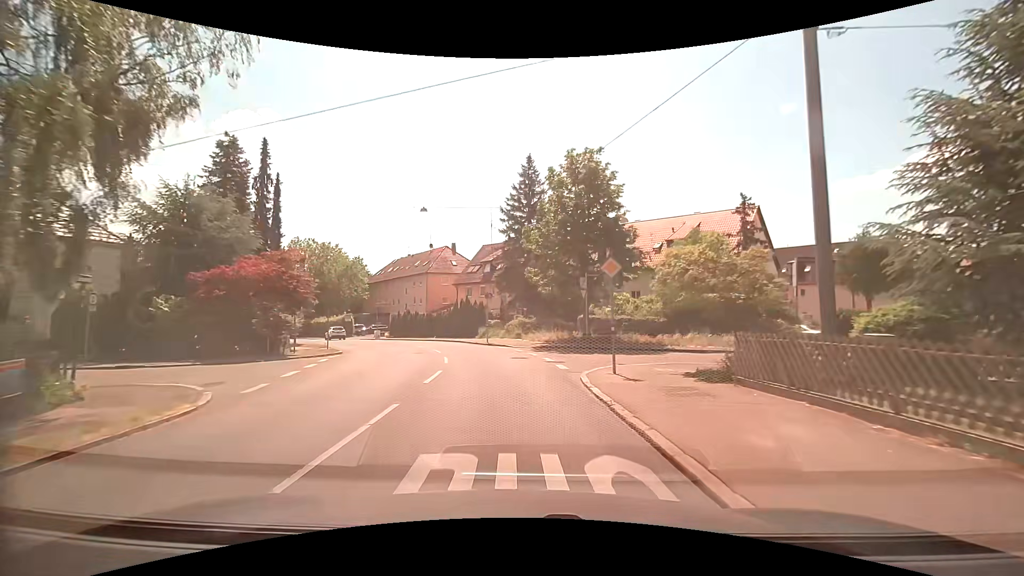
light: Day
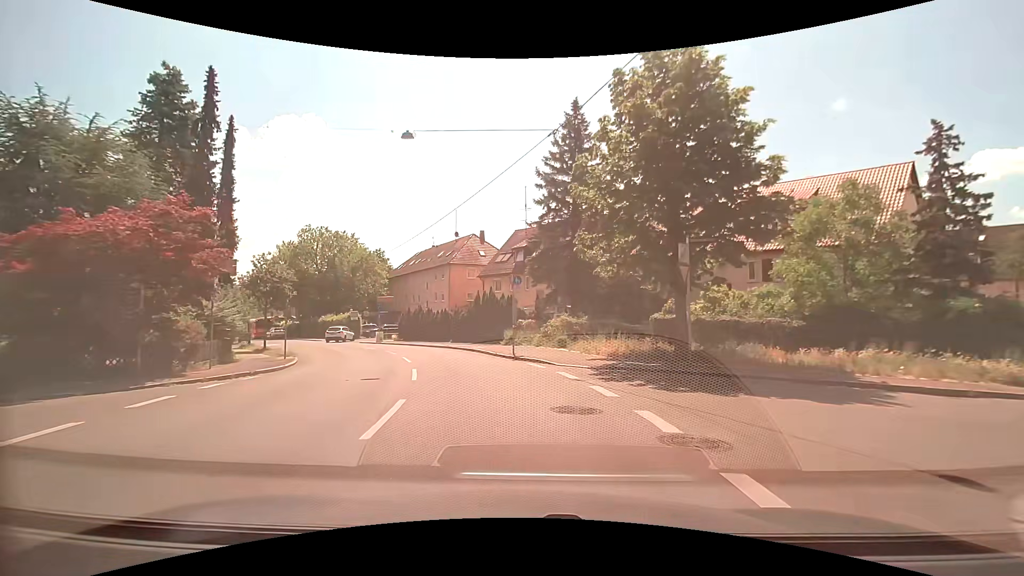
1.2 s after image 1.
(-0.3, +11.9) m; -4°
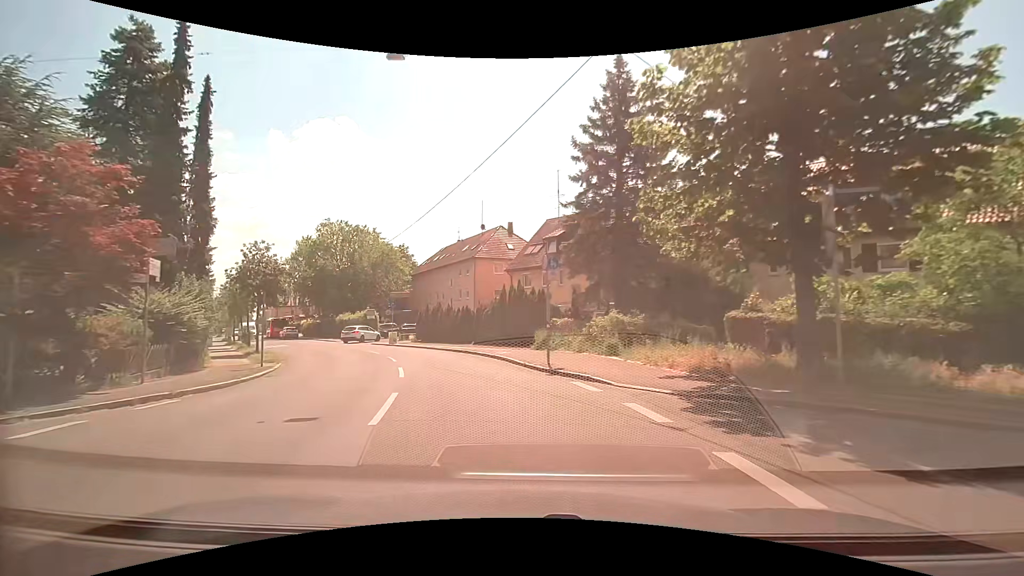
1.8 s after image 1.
(-0.1, +5.5) m; -3°
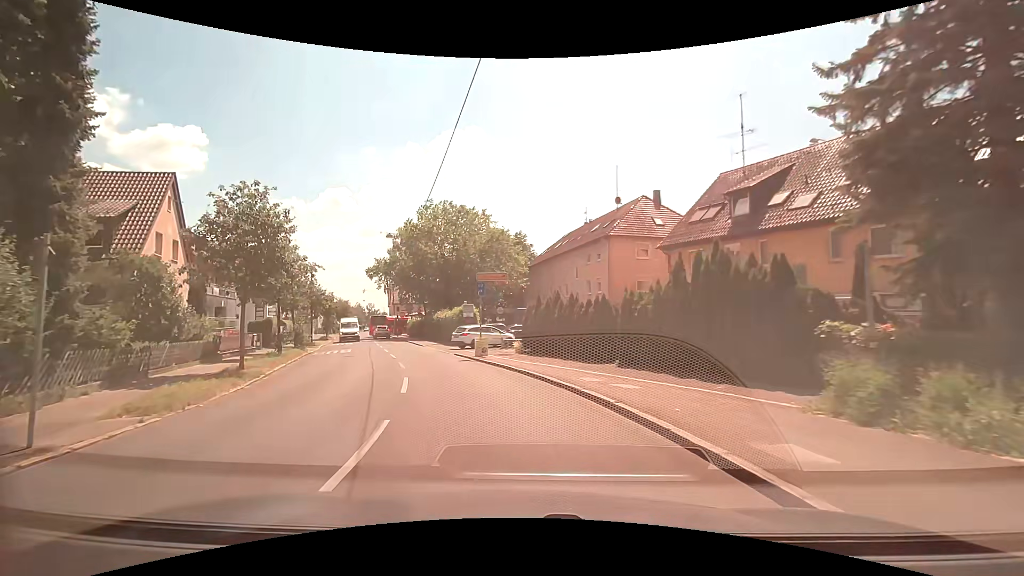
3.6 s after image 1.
(-1.7, +14.9) m; -14°
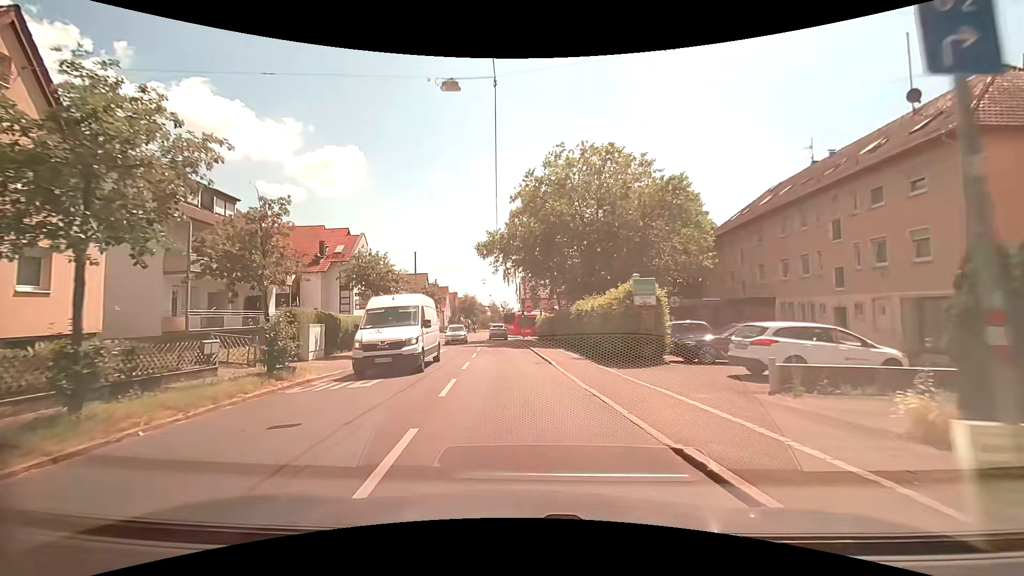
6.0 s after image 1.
(-3.2, +19.2) m; -15°
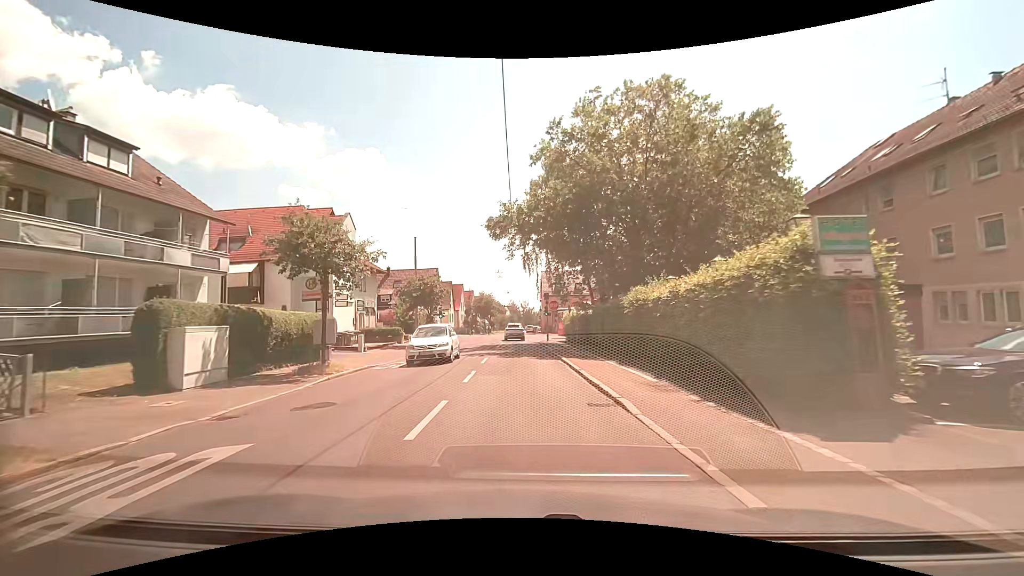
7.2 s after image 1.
(-0.3, +10.1) m; -2°
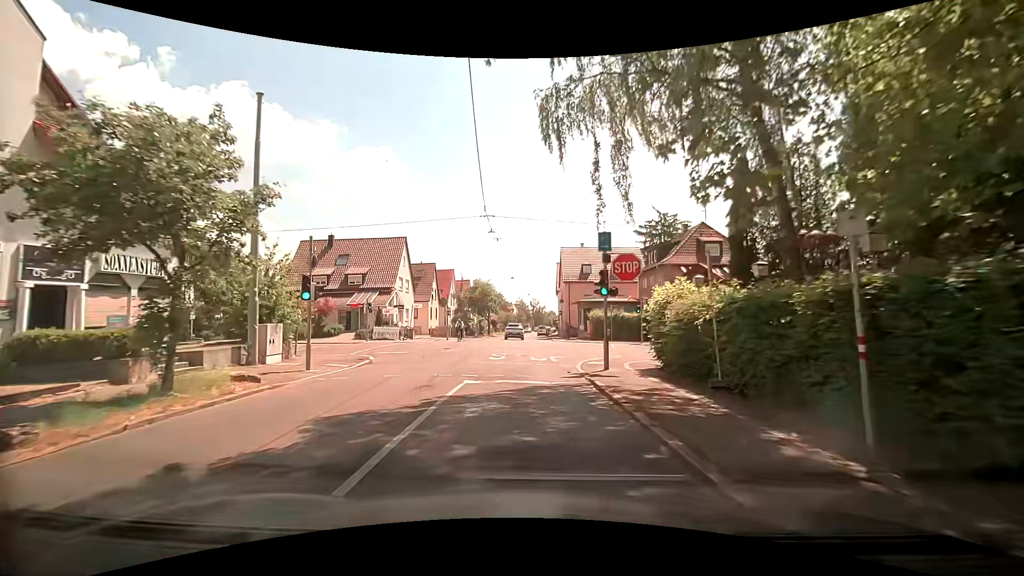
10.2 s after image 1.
(-0.6, +28.7) m; -2°
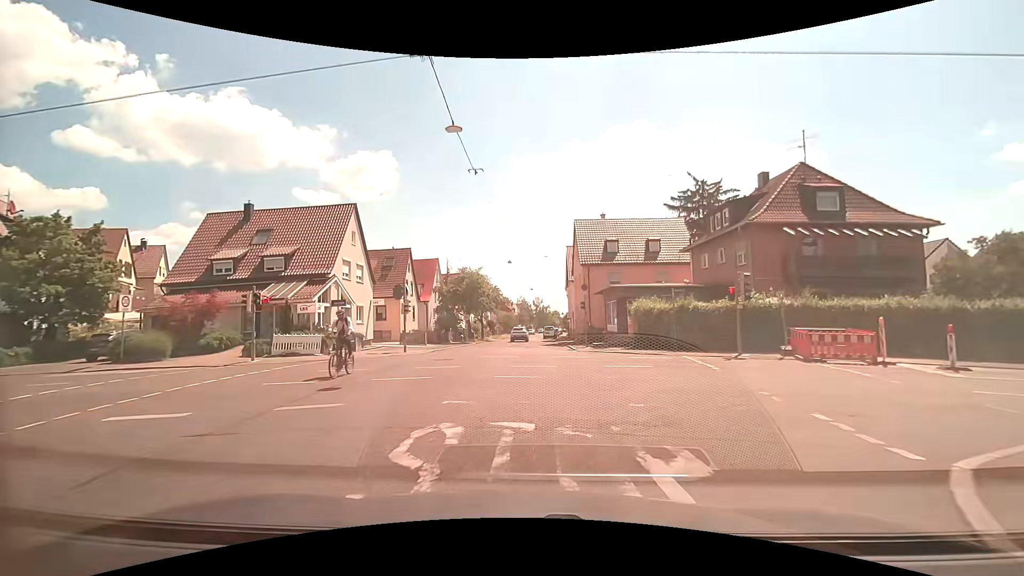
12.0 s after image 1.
(+0.1, +16.5) m; -1°
